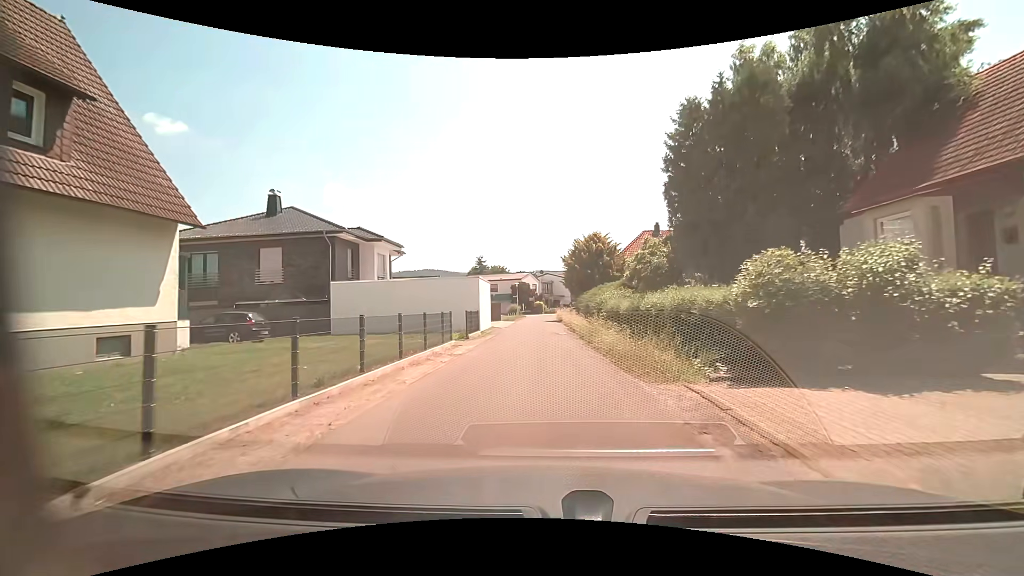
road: residential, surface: asphalt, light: Day
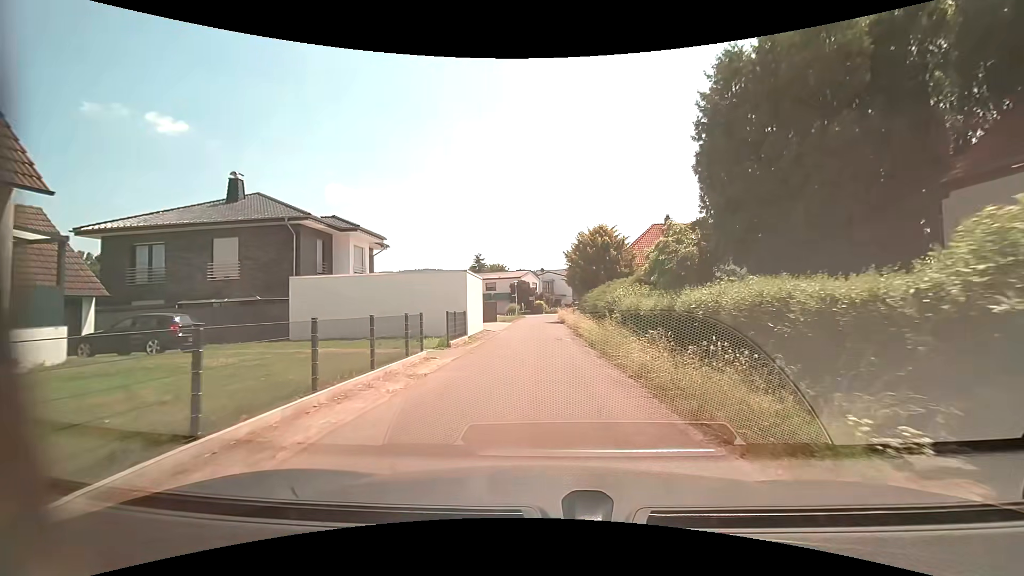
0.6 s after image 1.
(-0.1, +4.4) m; -1°
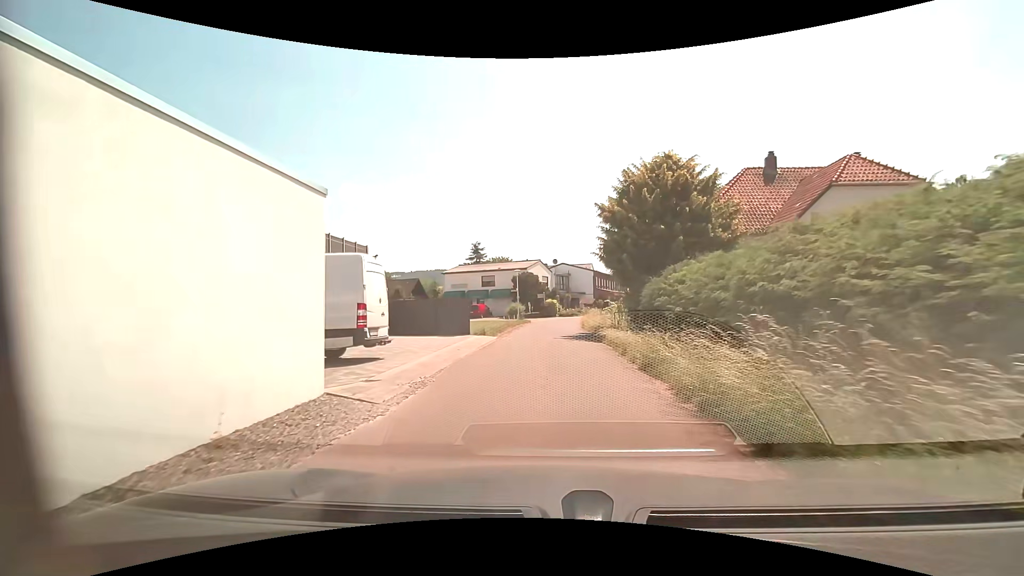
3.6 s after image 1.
(-0.3, +20.9) m; -2°
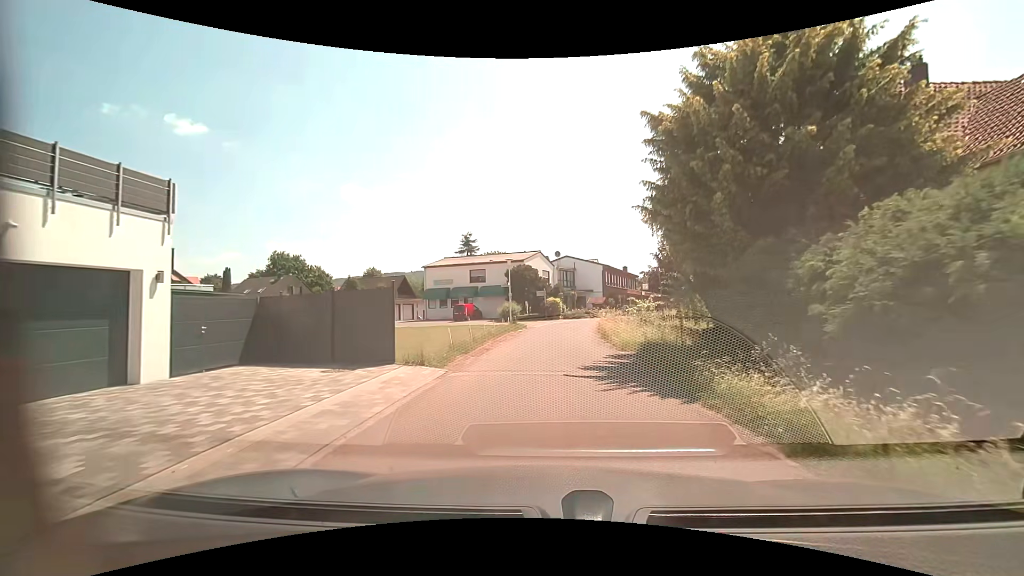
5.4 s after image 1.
(+0.1, +11.7) m; +1°
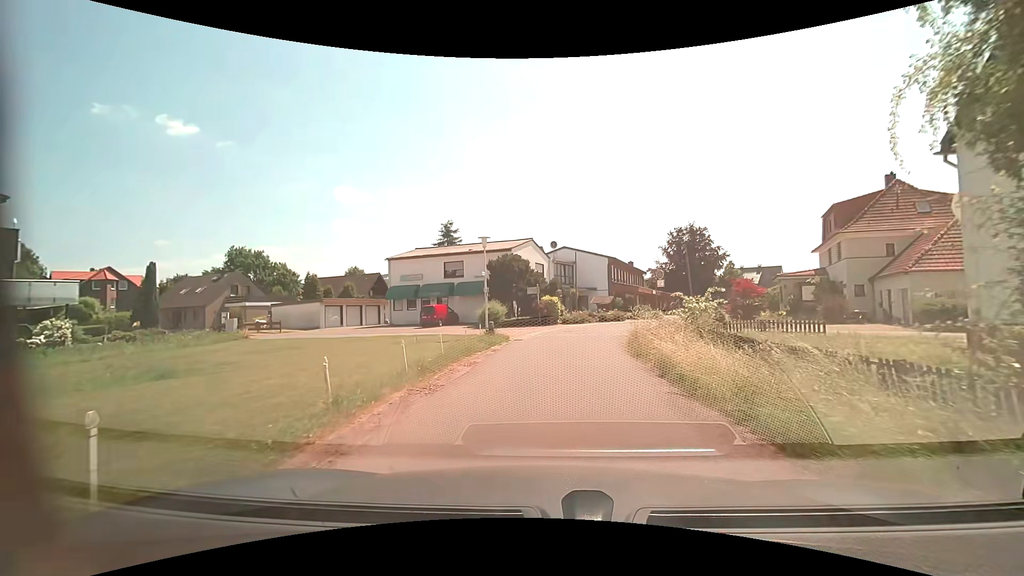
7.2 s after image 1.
(0.0, +11.9) m; 0°
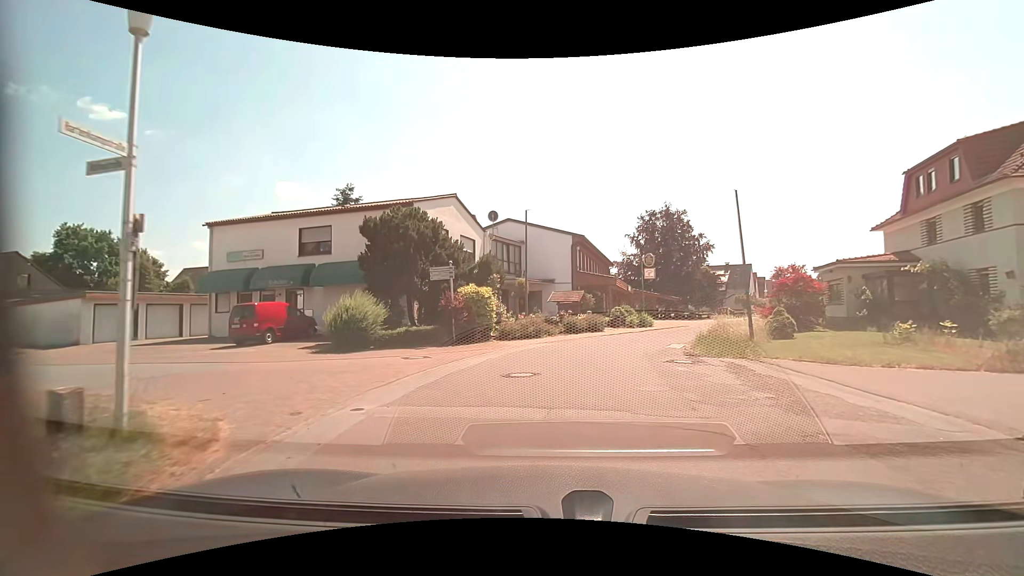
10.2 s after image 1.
(+0.8, +18.8) m; +6°
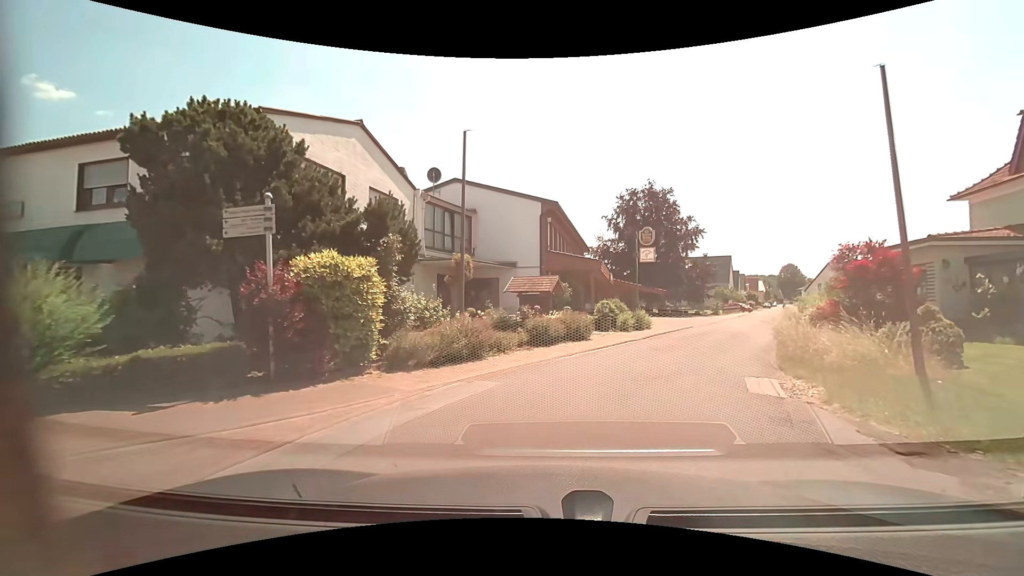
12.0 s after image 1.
(+0.4, +10.5) m; +4°
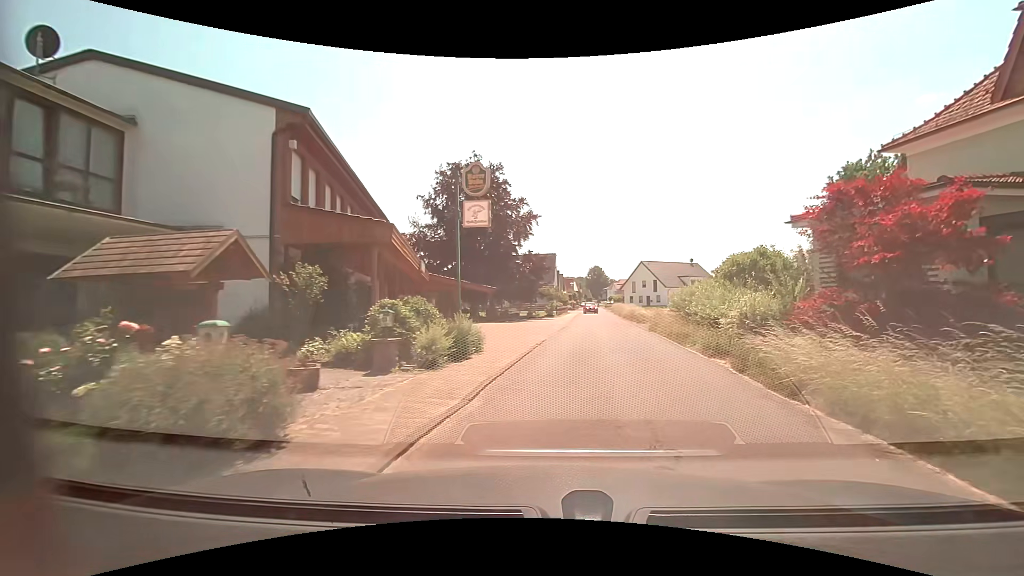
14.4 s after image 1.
(+1.8, +12.7) m; +20°
(+1, +10) (+3, +20) (+4, +30) (+5, +40) (+5, +50) (+6, +60) (+7, +70) (+8, +80) (+9, +90) (+10, +99) m
